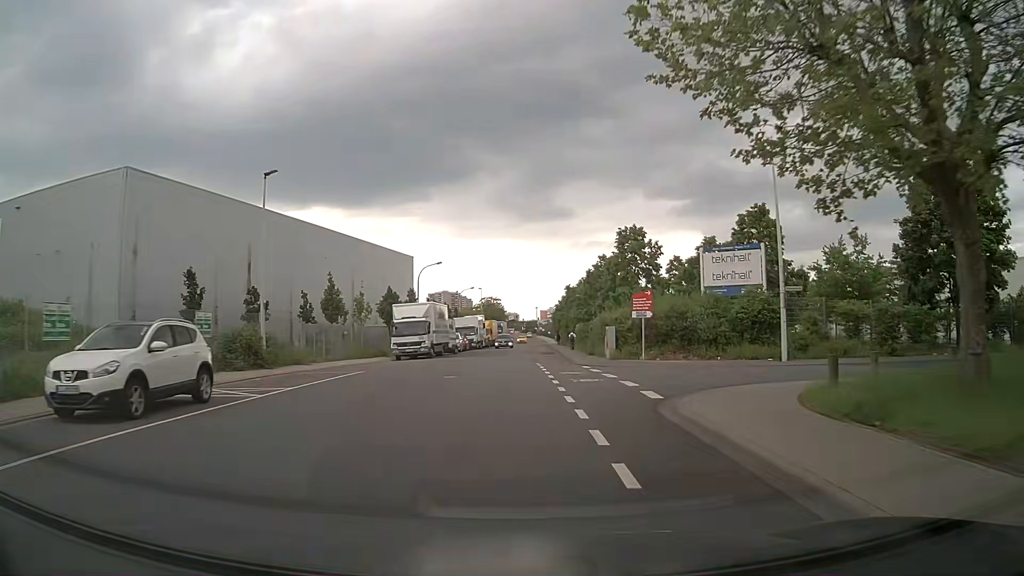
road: unclassified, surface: asphalt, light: Day
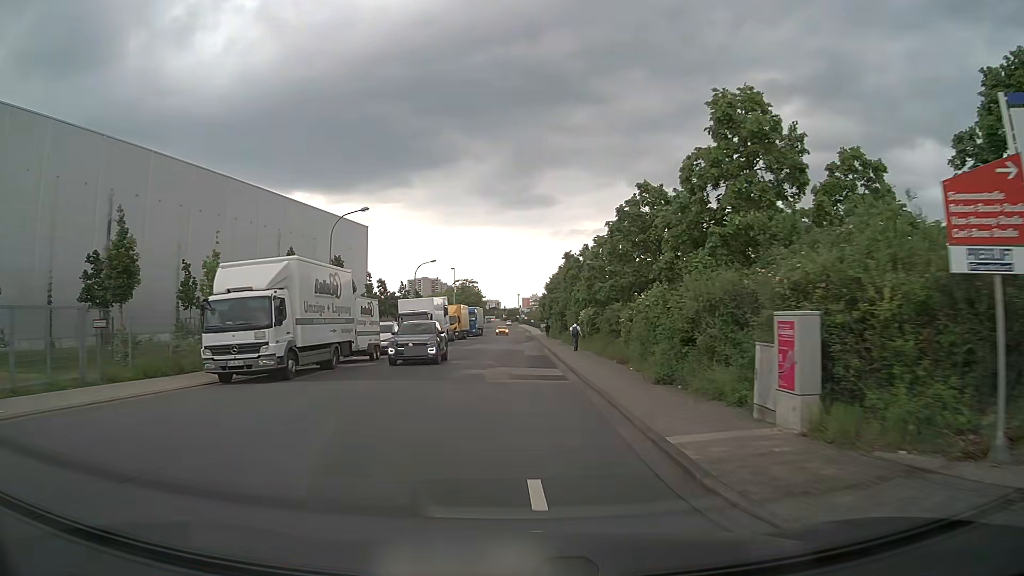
(+0.6, +22.8) m; +2°
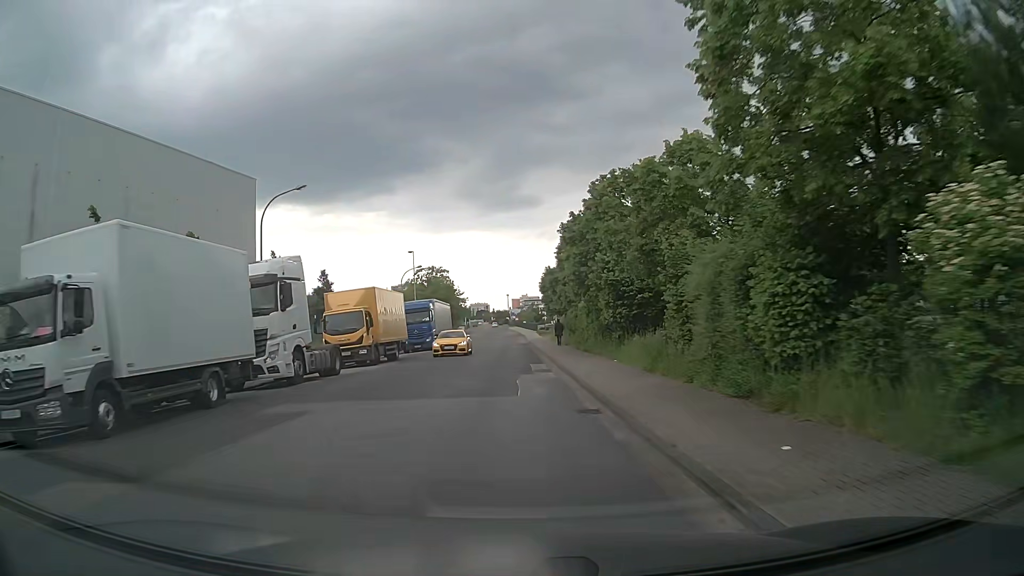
(+0.3, +38.5) m; +1°
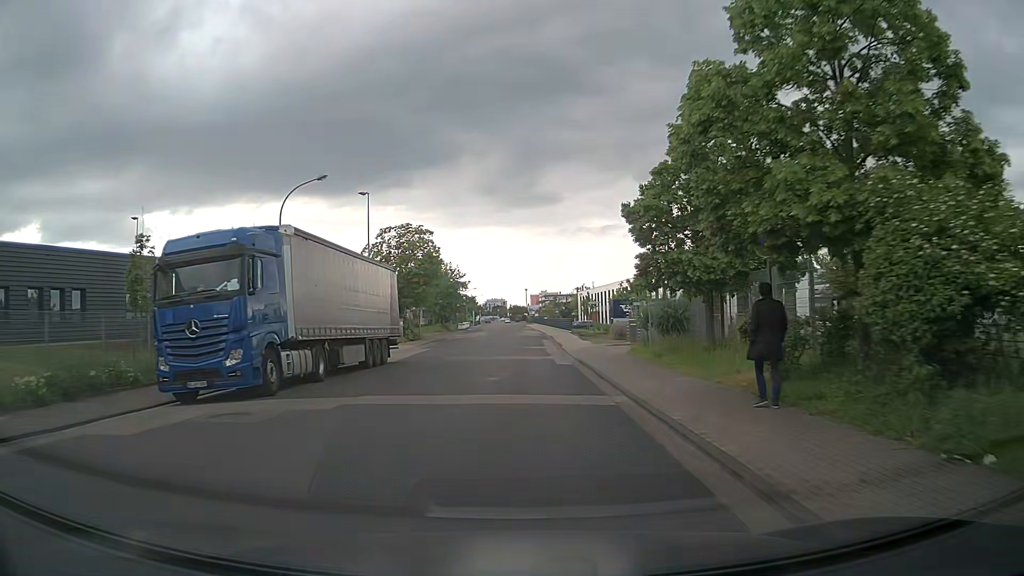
(-0.5, +38.2) m; 0°
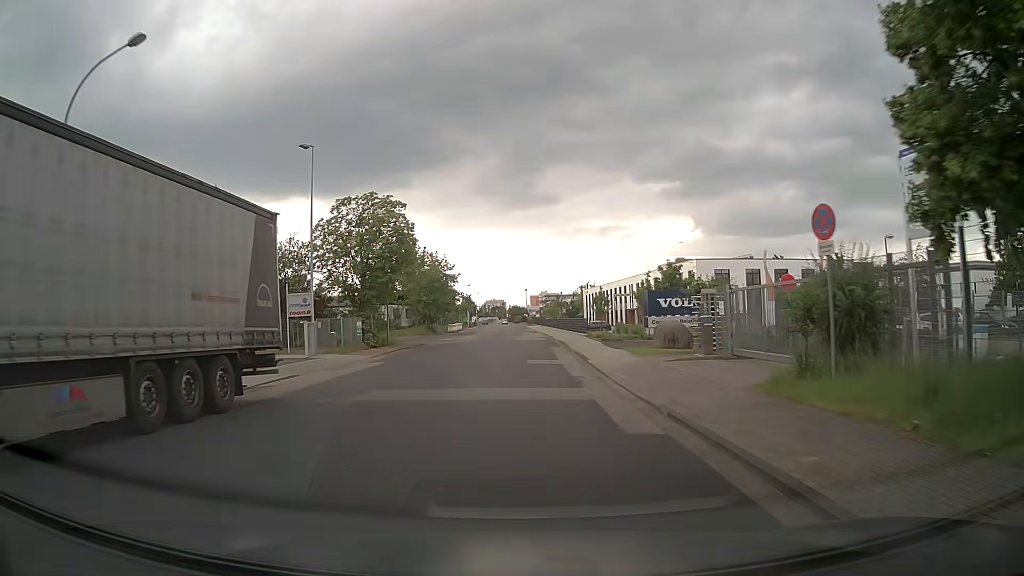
(-0.2, +15.2) m; -2°
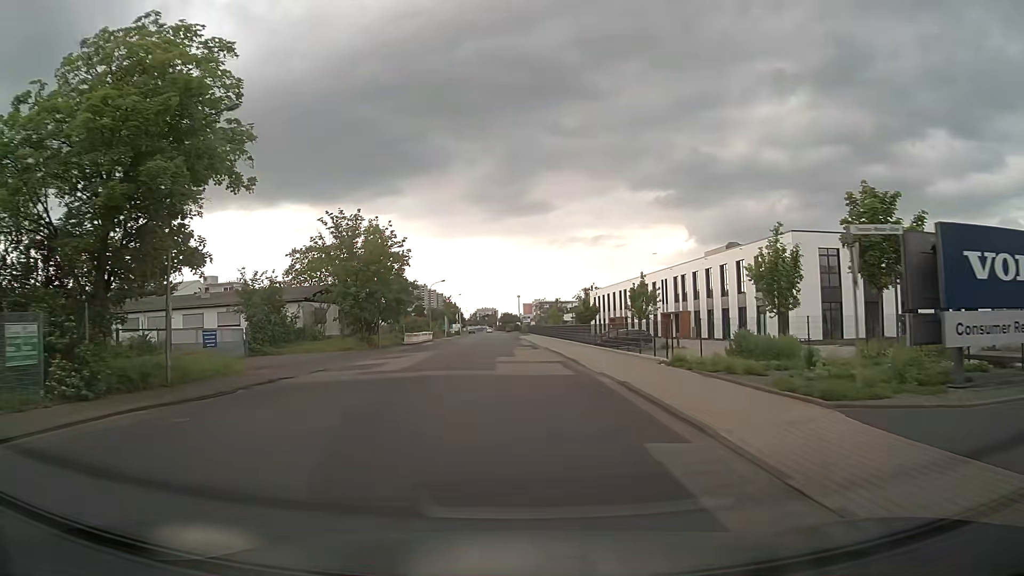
(+0.5, +30.3) m; +1°
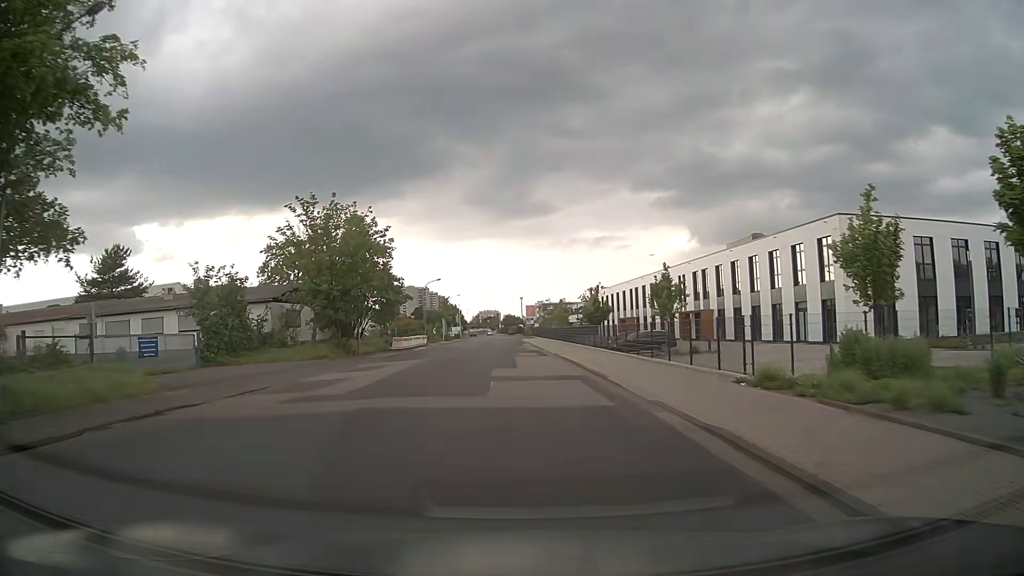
(0.0, +7.5) m; -1°
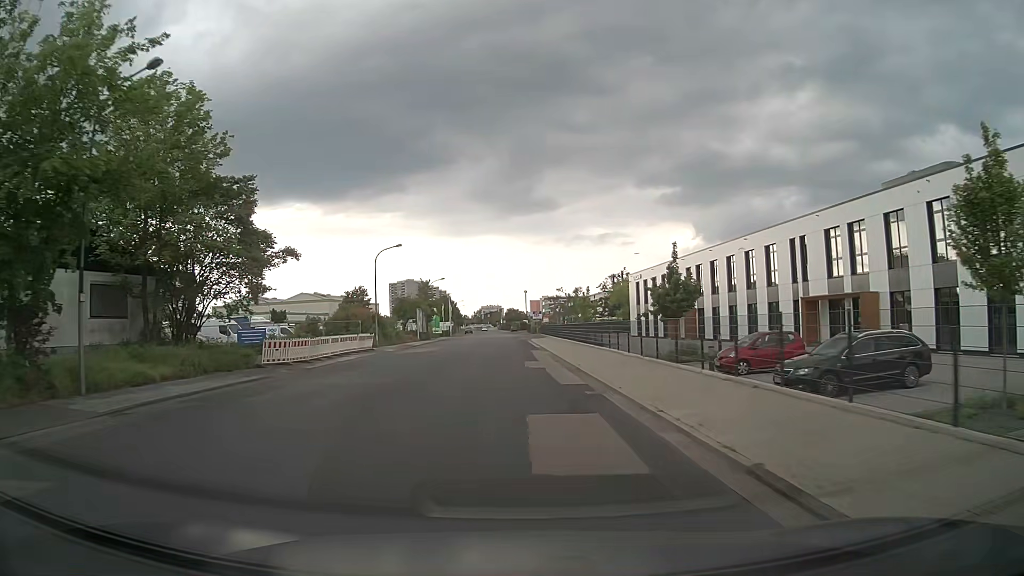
(+0.1, +30.2) m; 0°
(0, +10) (0, +20) (0, +30) (0, +40) (0, +50) (-1, +60) (-1, +70) (-1, +80) (-1, +90) (-1, +100) m
